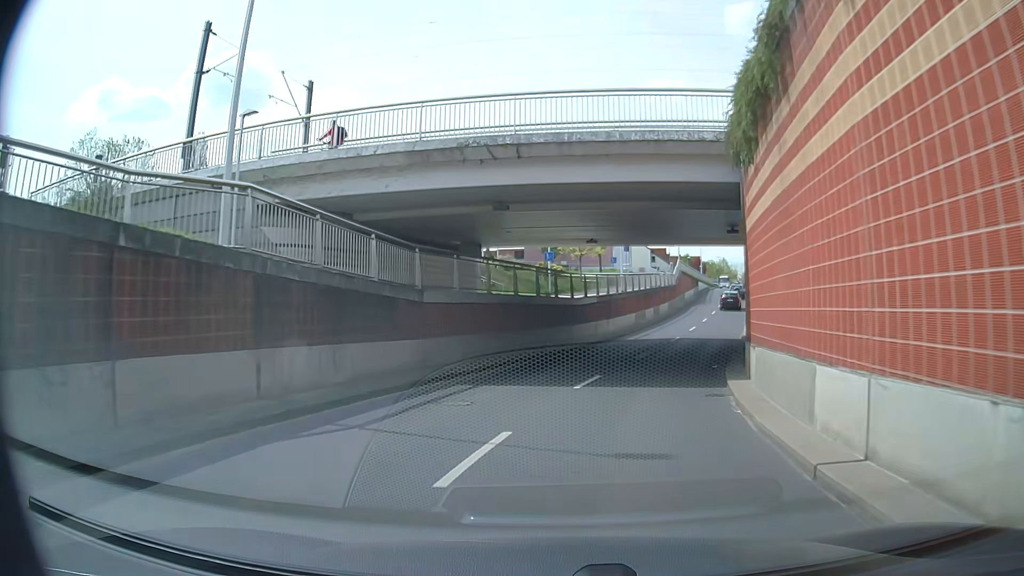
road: unclassified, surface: asphalt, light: Day
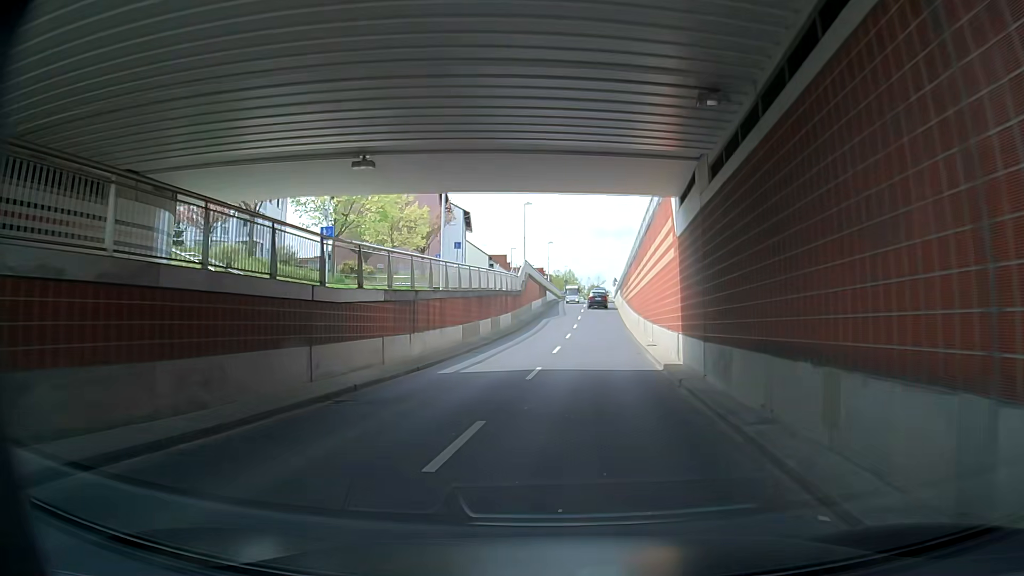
(+1.9, +16.8) m; +11°
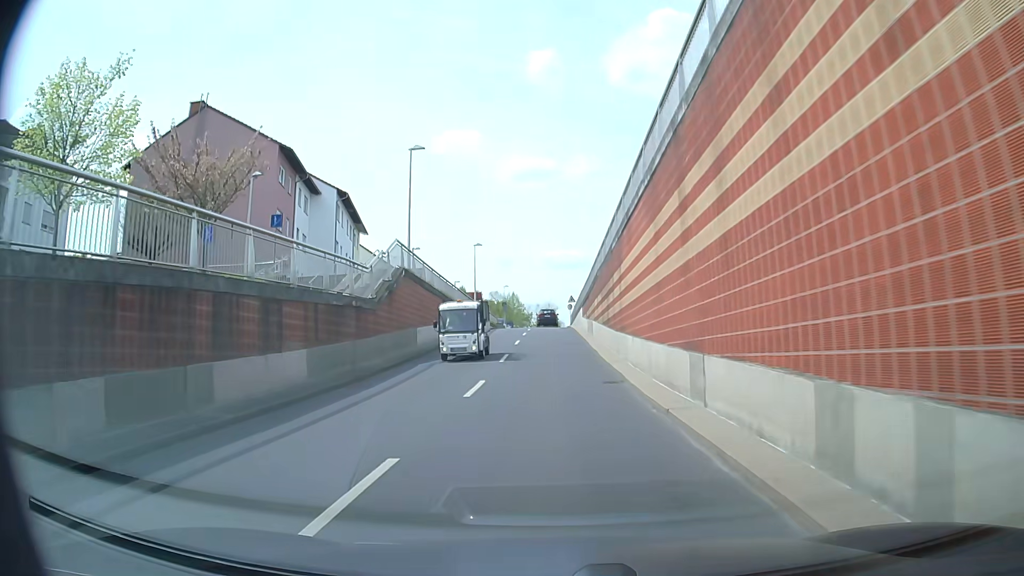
(+3.2, +28.8) m; +8°
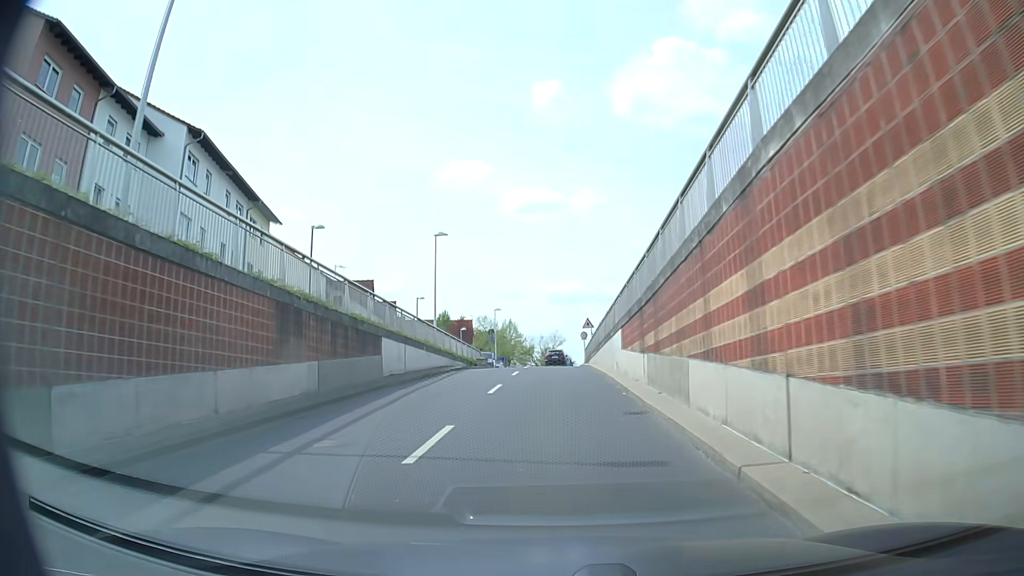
(-0.3, +23.7) m; -1°
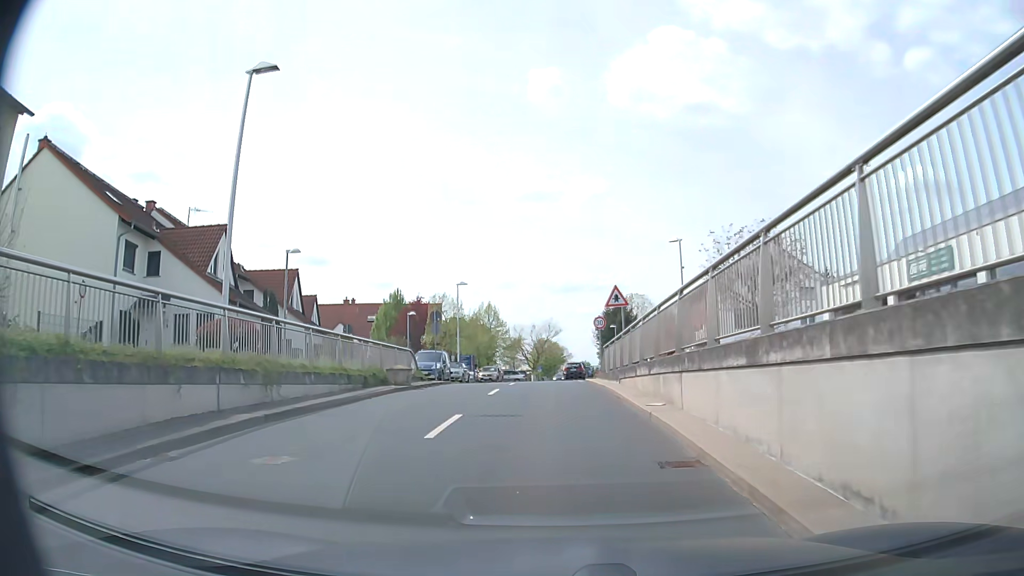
(-0.1, +24.8) m; 0°
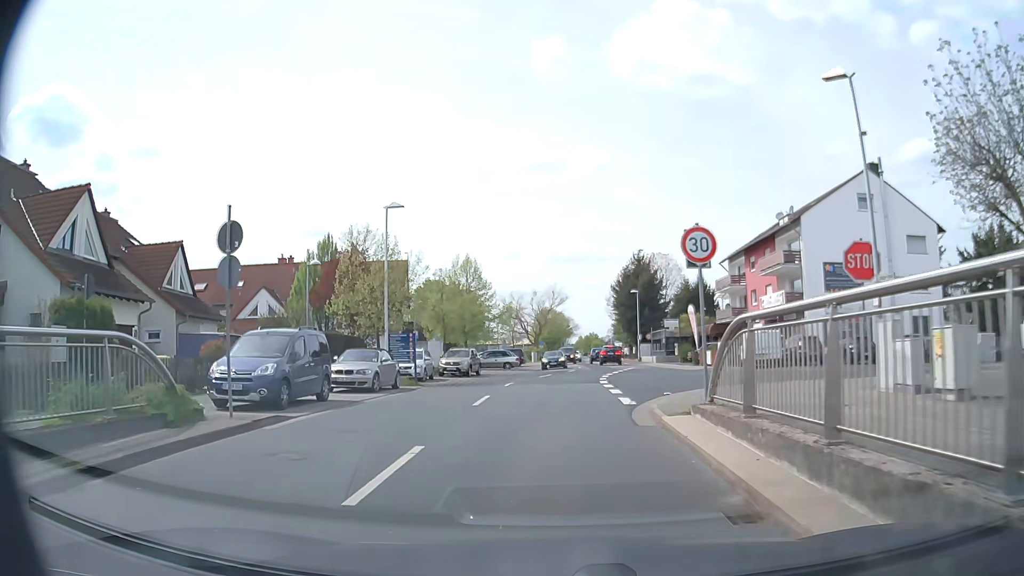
(-0.1, +21.7) m; 0°
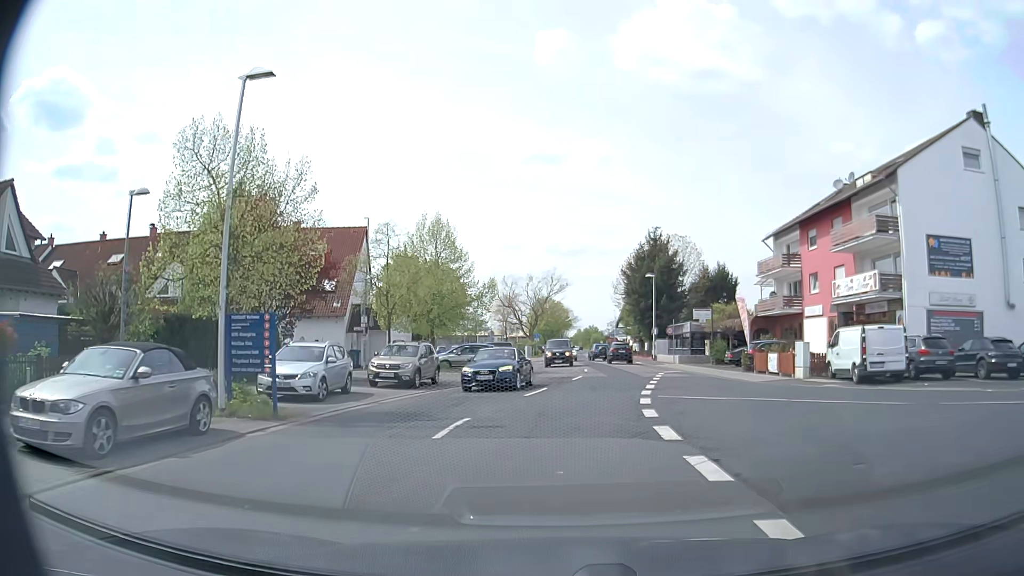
(-0.1, +13.7) m; -1°
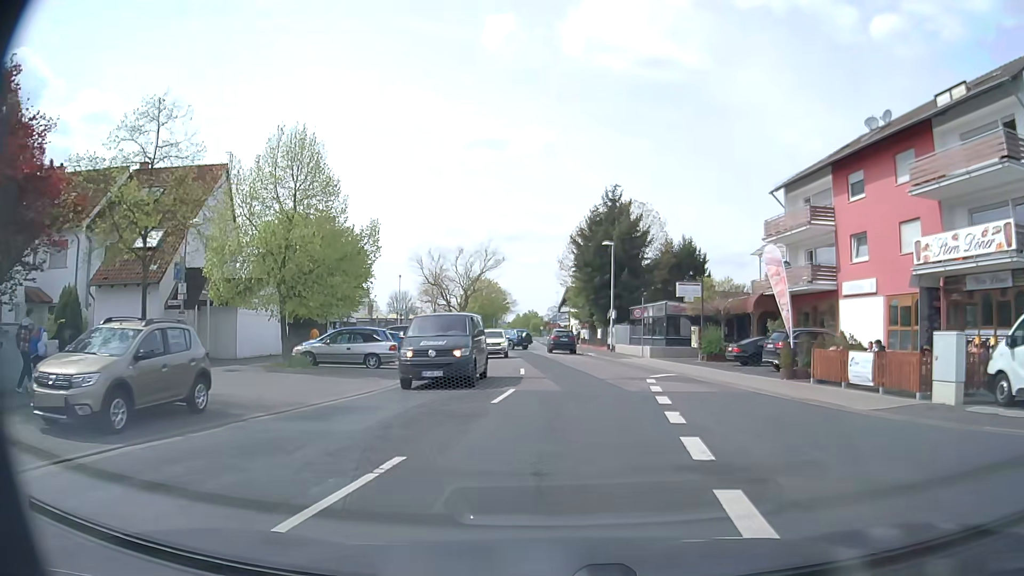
(+0.8, +14.3) m; +6°
(0, +10) (+1, +20) (+1, +30) (+1, +40) (0, +50) (-1, +60) (-1, +70) (-2, +80) (-2, +90) (-3, +100) m
